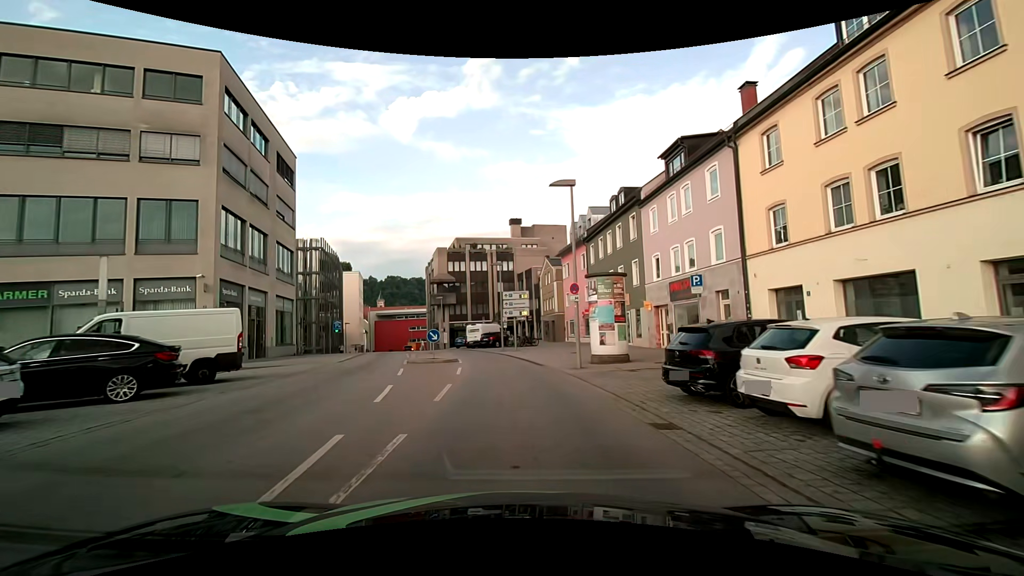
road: tertiary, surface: asphalt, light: Day
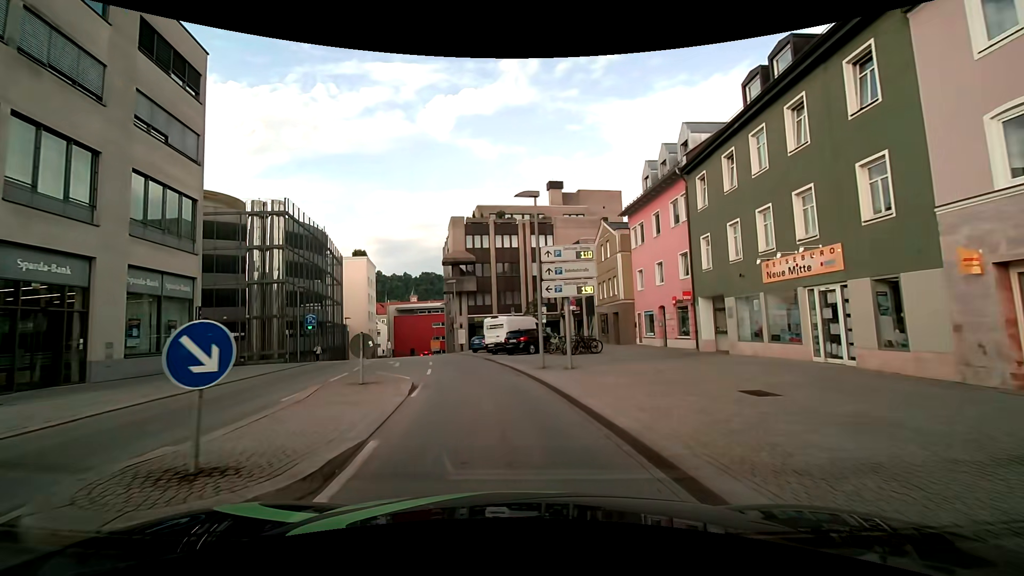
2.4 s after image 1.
(-0.6, +18.6) m; -4°
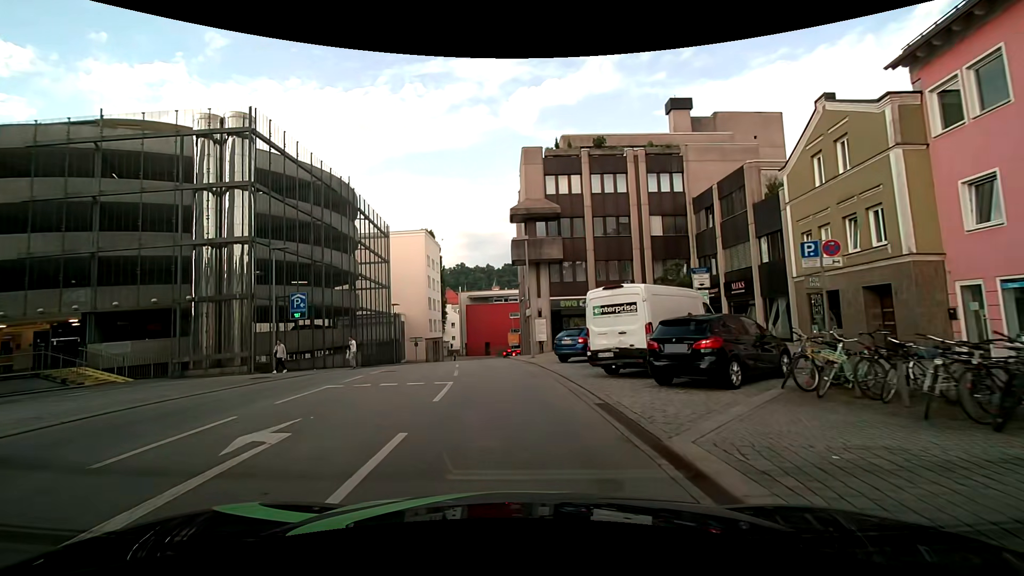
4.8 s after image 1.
(-1.6, +19.2) m; -9°
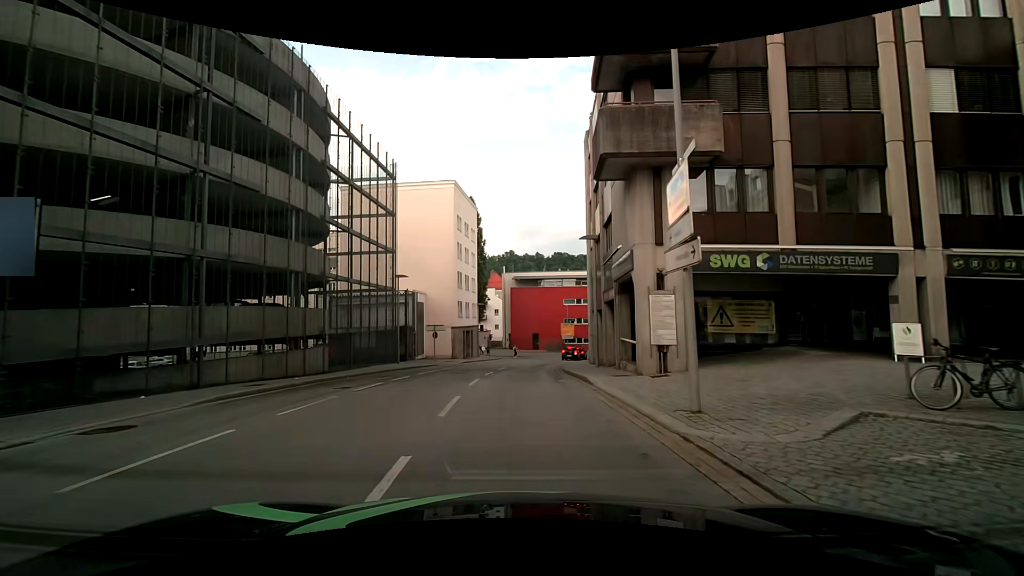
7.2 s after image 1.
(-1.2, +19.1) m; -7°
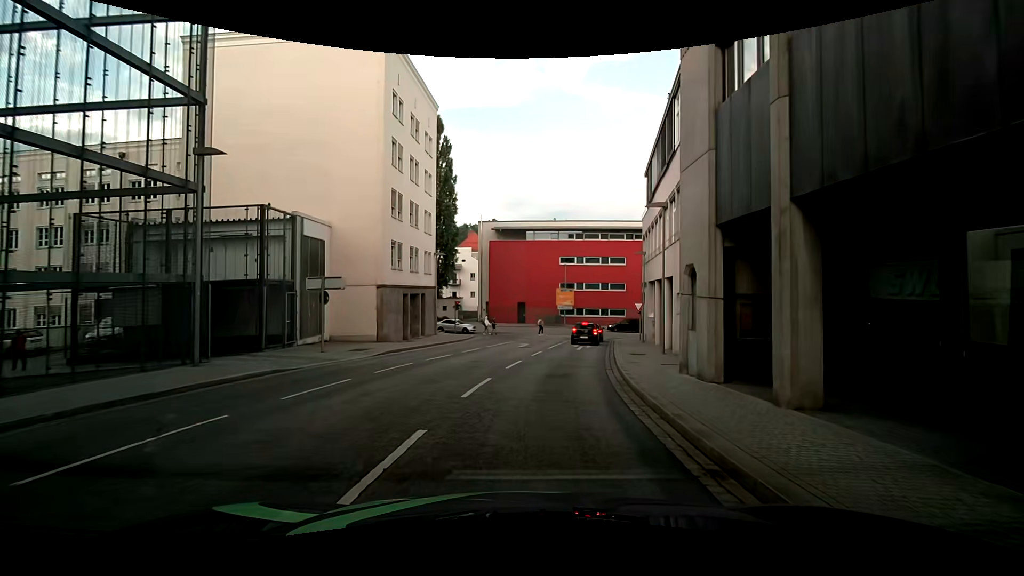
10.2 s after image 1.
(+0.5, +22.2) m; +2°
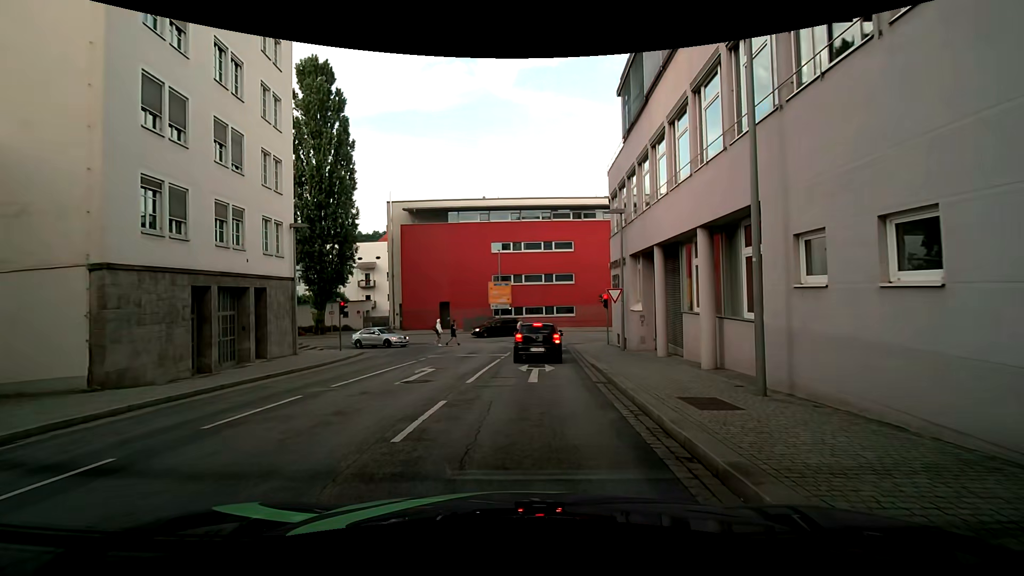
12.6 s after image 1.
(+0.8, +14.0) m; +7°
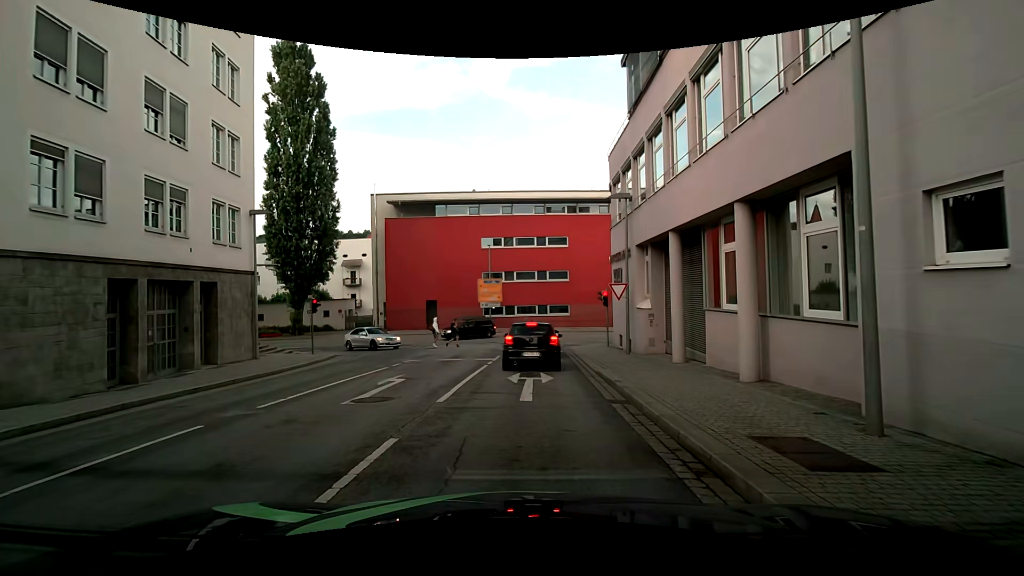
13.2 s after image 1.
(+0.1, +2.8) m; +2°
